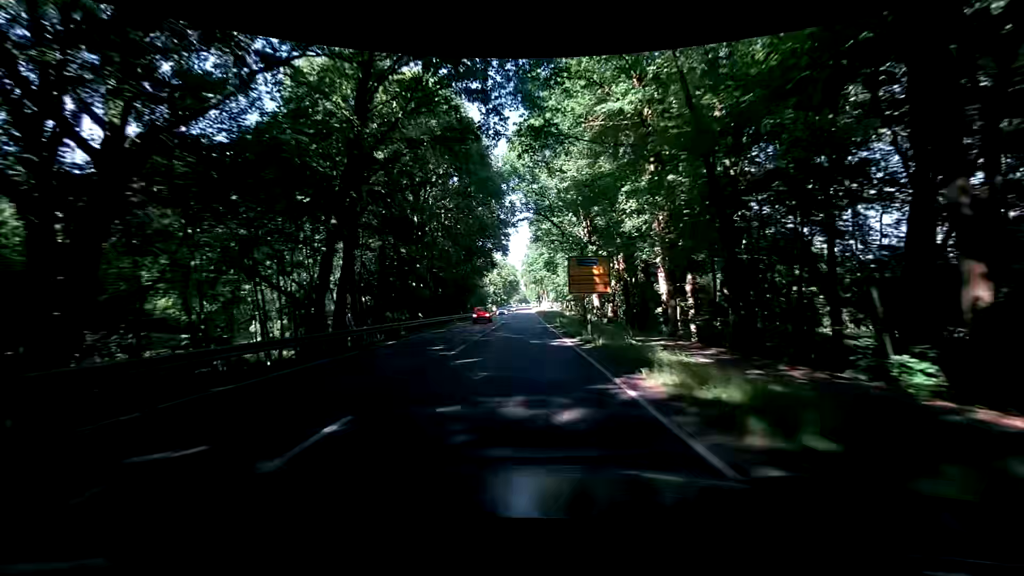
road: primary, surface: asphalt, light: Day
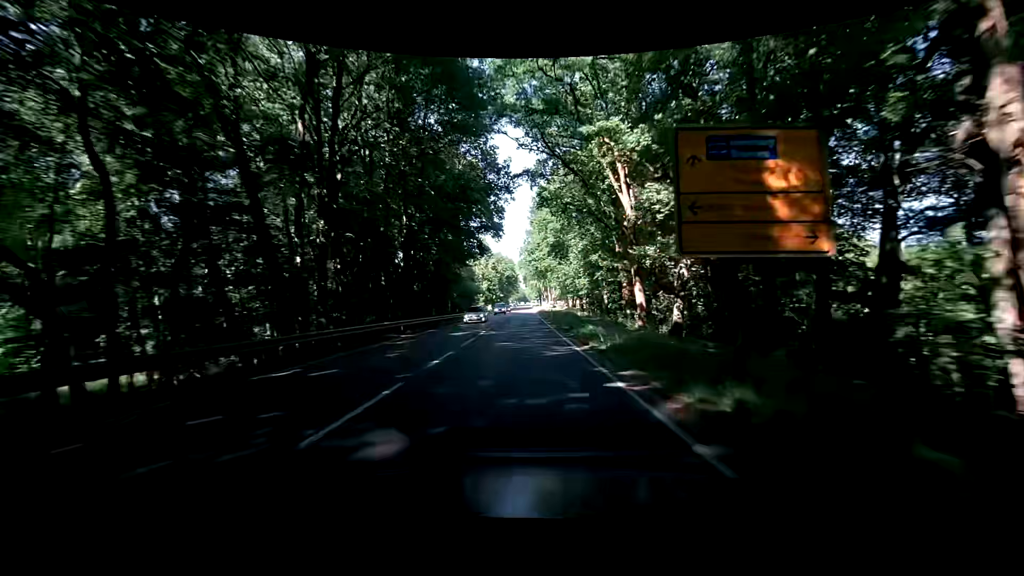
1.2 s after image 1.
(+0.2, +21.5) m; +1°
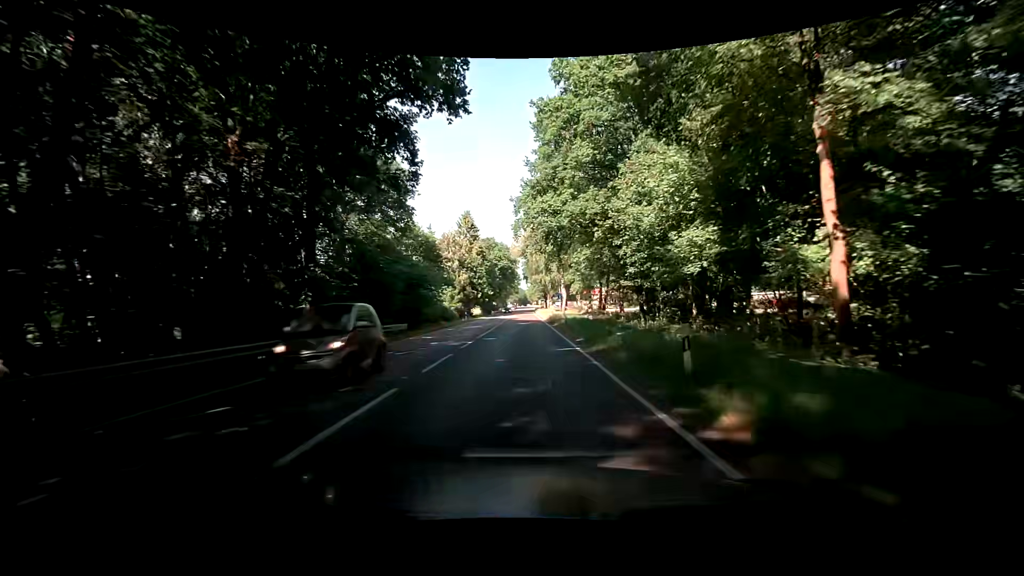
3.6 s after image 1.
(-0.5, +43.0) m; -1°
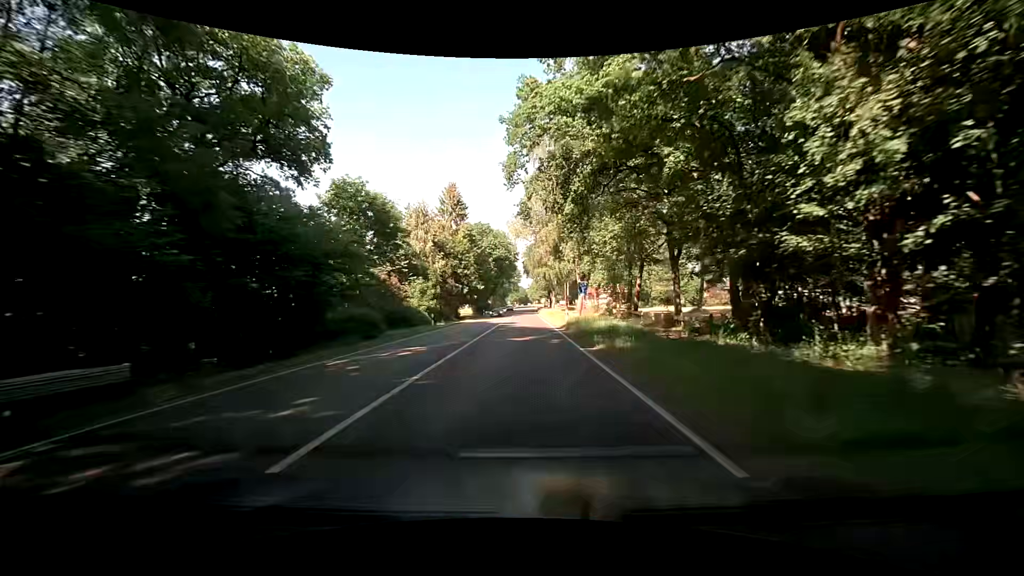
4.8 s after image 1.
(+0.1, +21.4) m; 0°
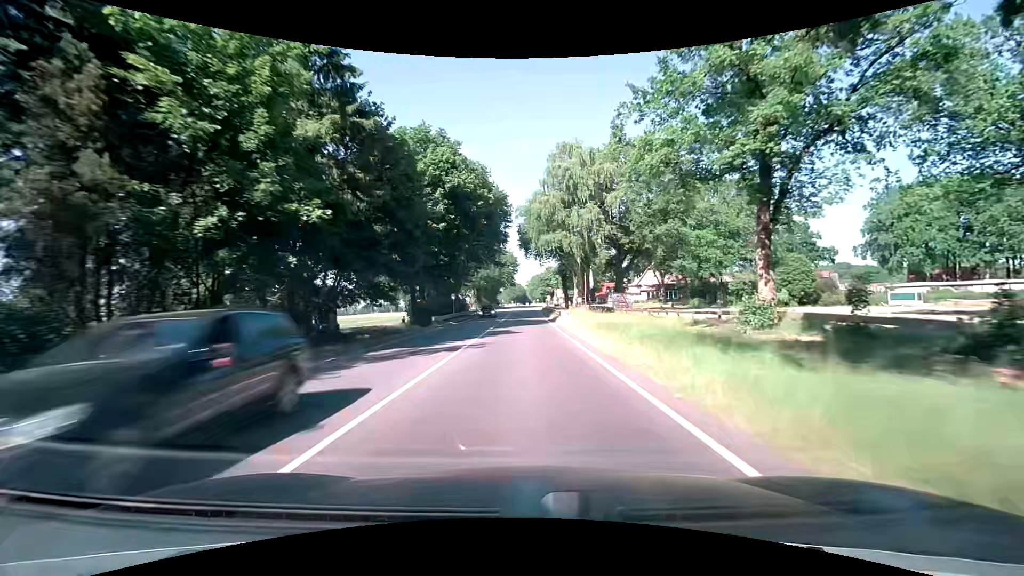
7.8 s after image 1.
(-0.1, +53.7) m; 0°
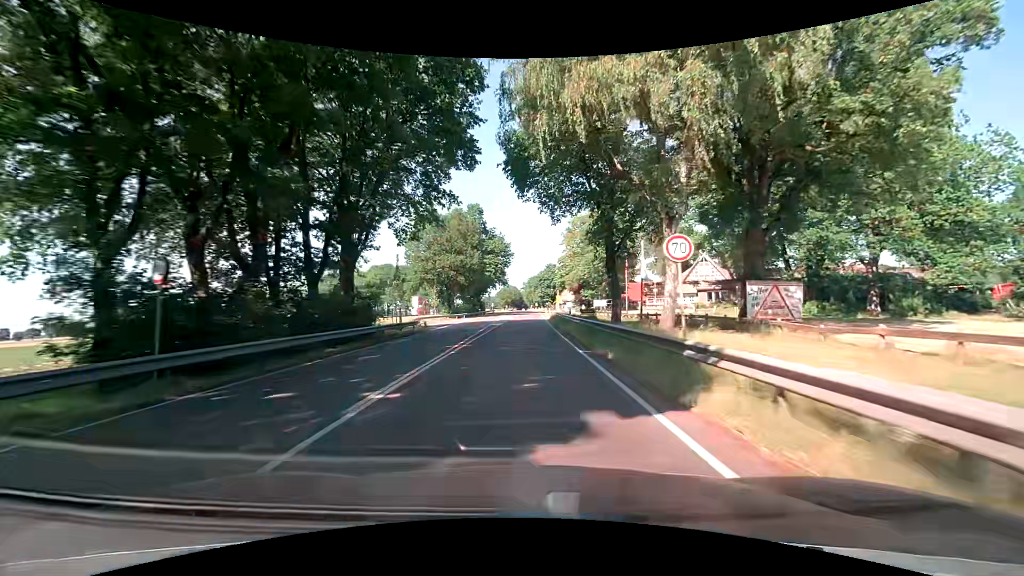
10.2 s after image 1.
(+0.1, +42.9) m; +1°
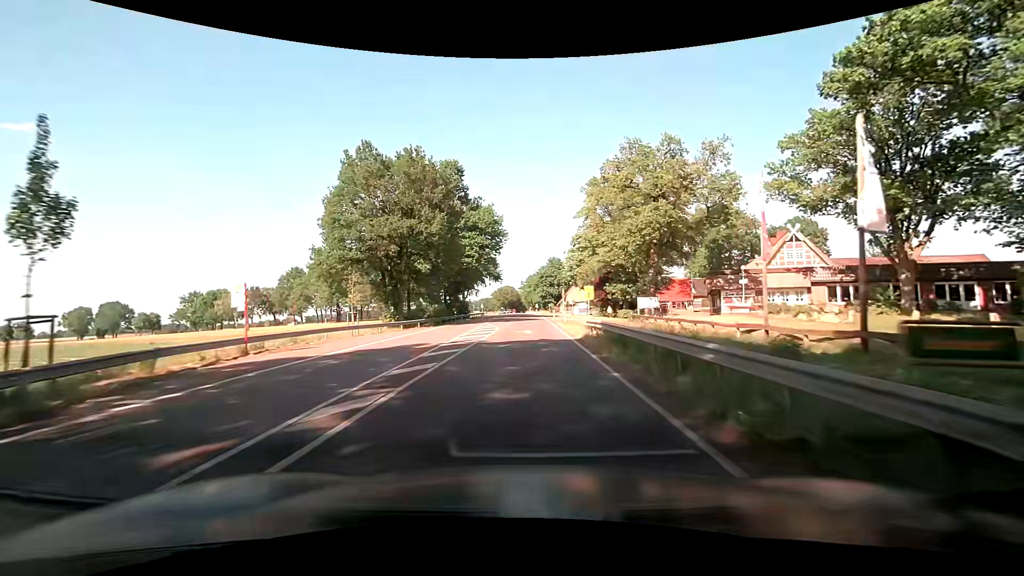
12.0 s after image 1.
(-0.1, +32.1) m; 0°
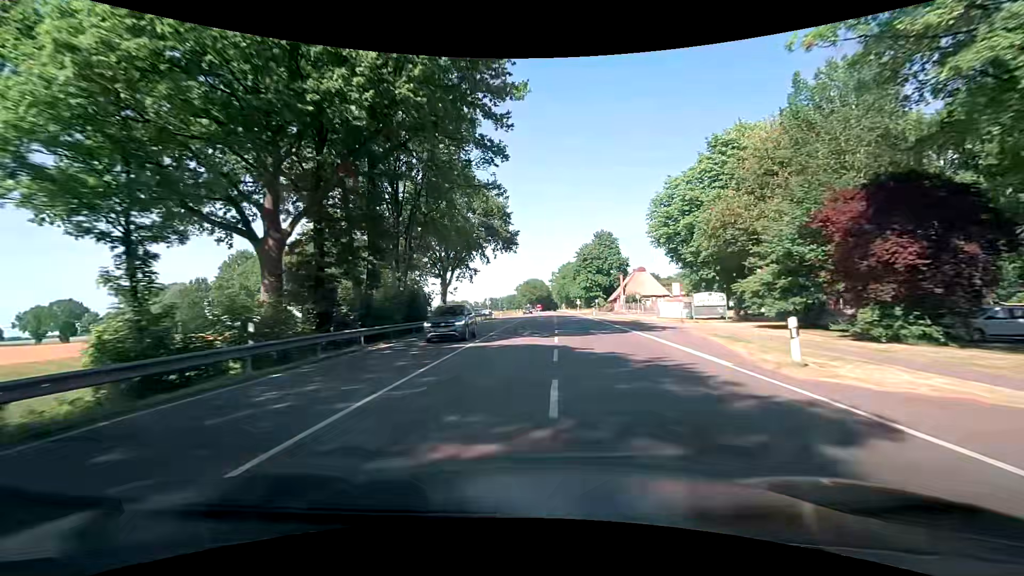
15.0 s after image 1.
(-1.8, +53.3) m; -4°
(0, +10) (0, +20) (0, +30) (+1, +40) (+1, +50) (+1, +60) (+2, +70) (+2, +80) (+2, +90) (-5, +97) m
